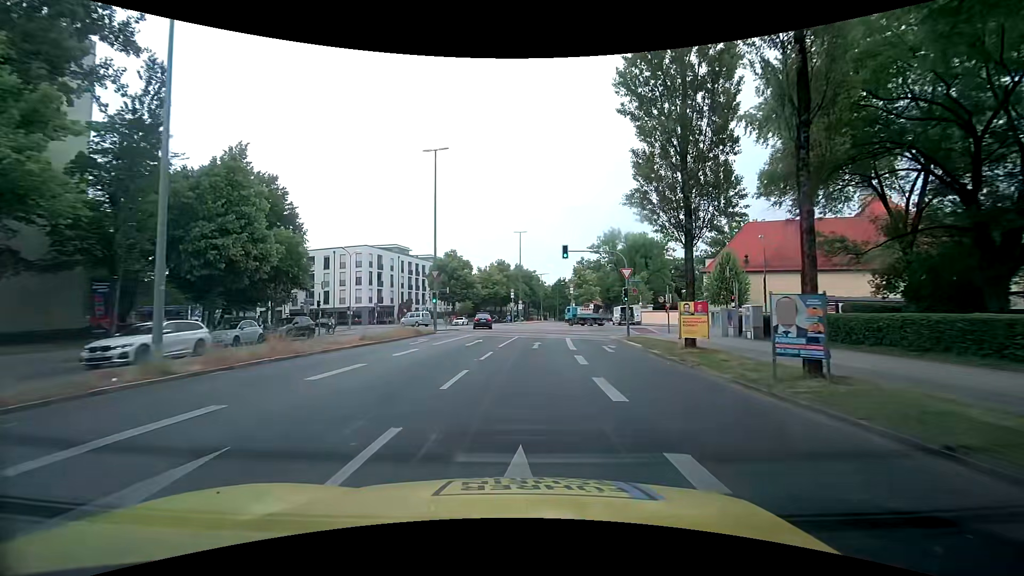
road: secondary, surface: asphalt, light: Day
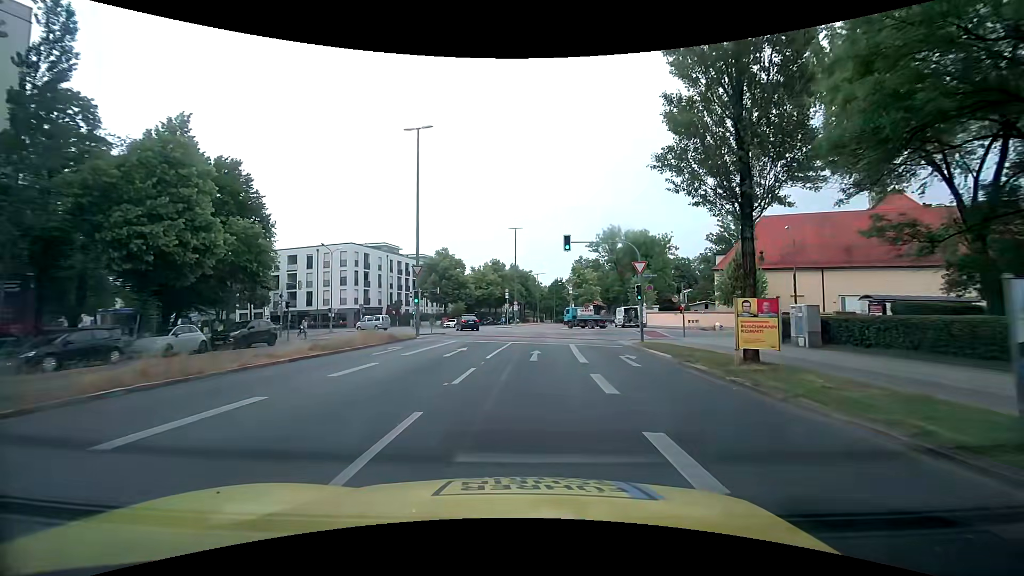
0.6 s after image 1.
(+0.1, +4.9) m; +1°
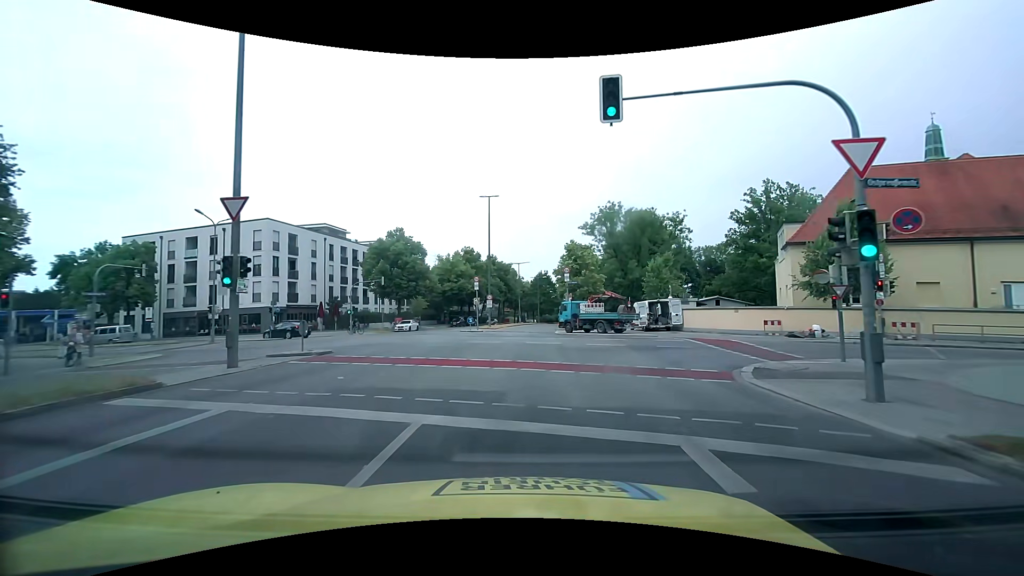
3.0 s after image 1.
(+0.2, +19.8) m; +2°
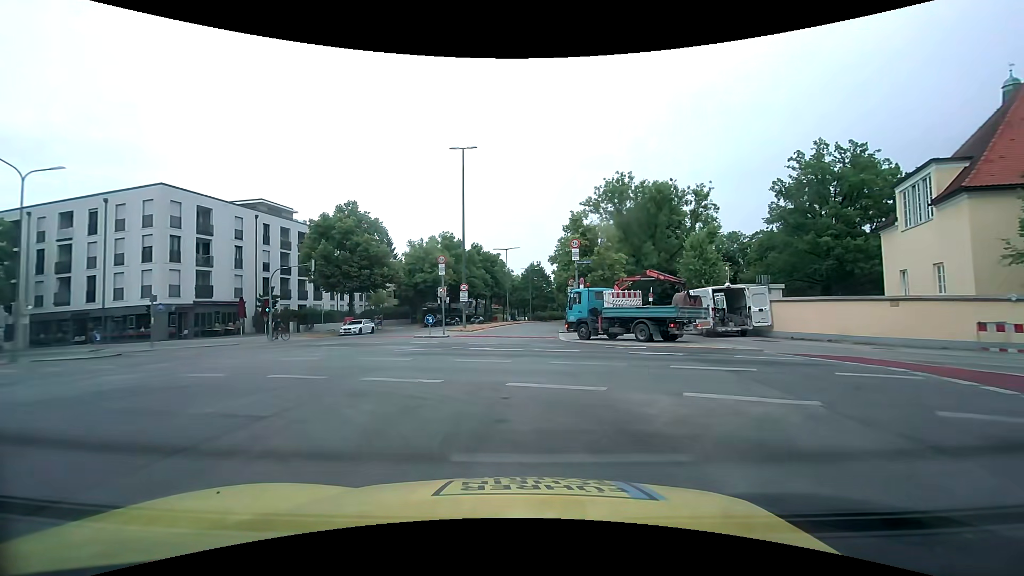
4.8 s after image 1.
(+0.1, +15.4) m; +1°
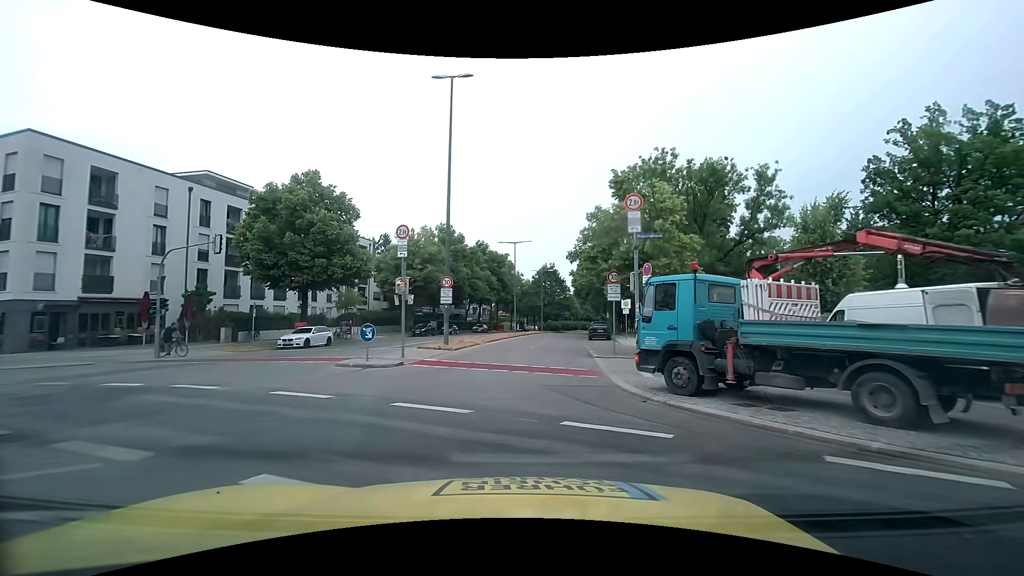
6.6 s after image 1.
(-0.1, +13.2) m; -1°
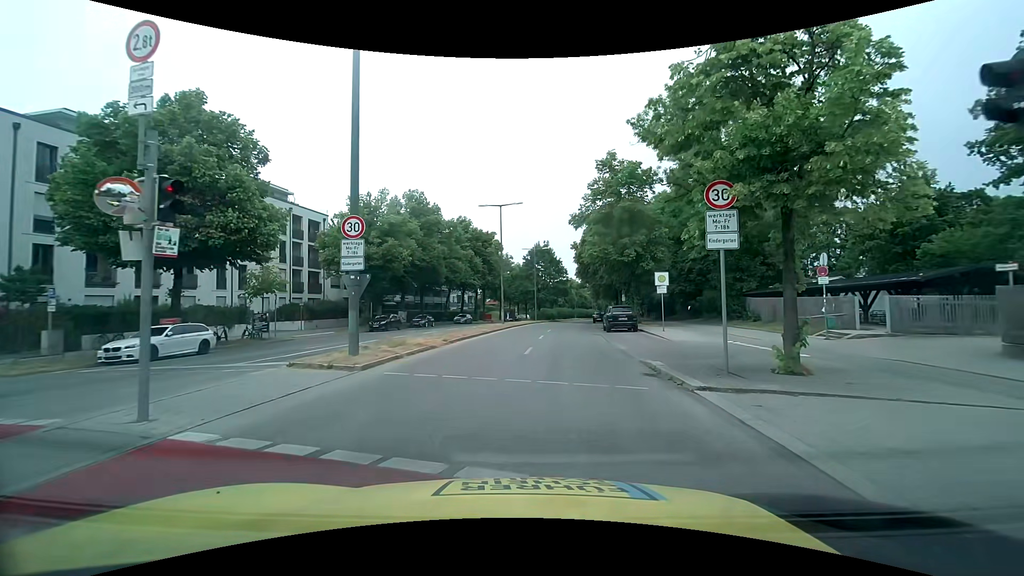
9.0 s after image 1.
(0.0, +13.1) m; 0°
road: residential
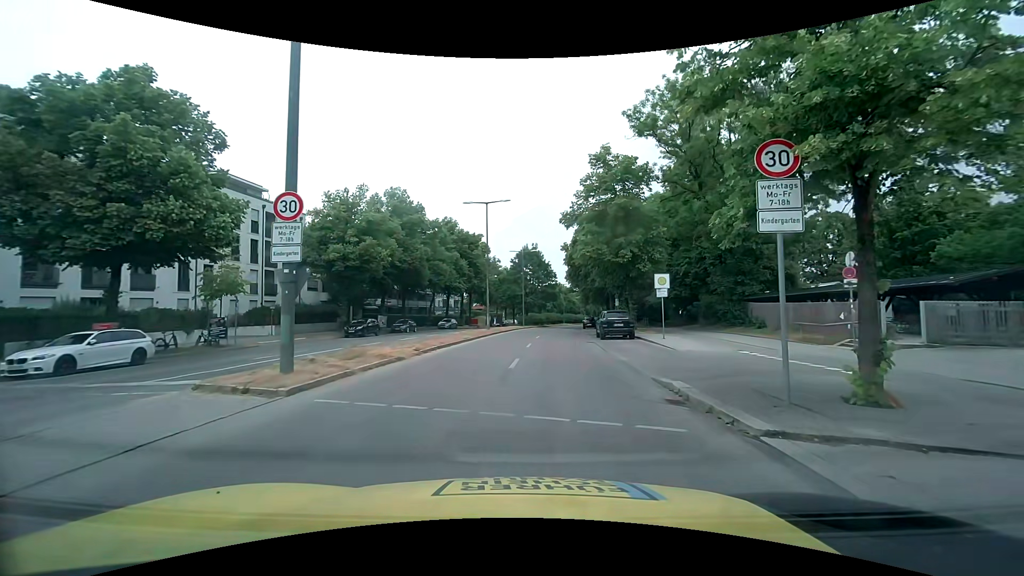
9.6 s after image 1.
(+0.1, +2.8) m; +1°
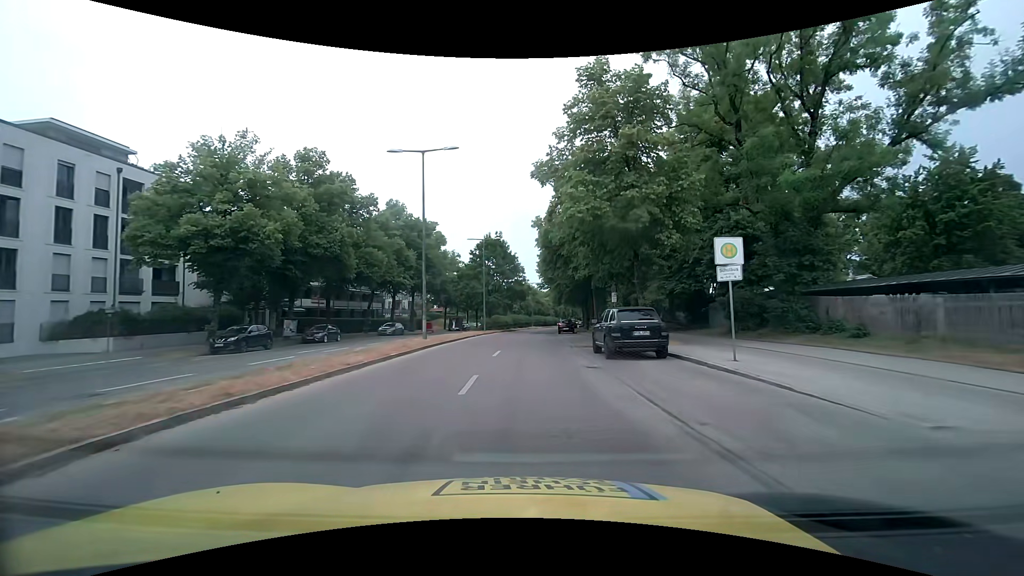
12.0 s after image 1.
(+0.7, +13.2) m; +5°
(0, +10) (0, +20) (0, +30) (0, +40) (+1, +50) (+1, +60) (+2, +70) (+3, +80) (+4, +90) (+6, +100) m
